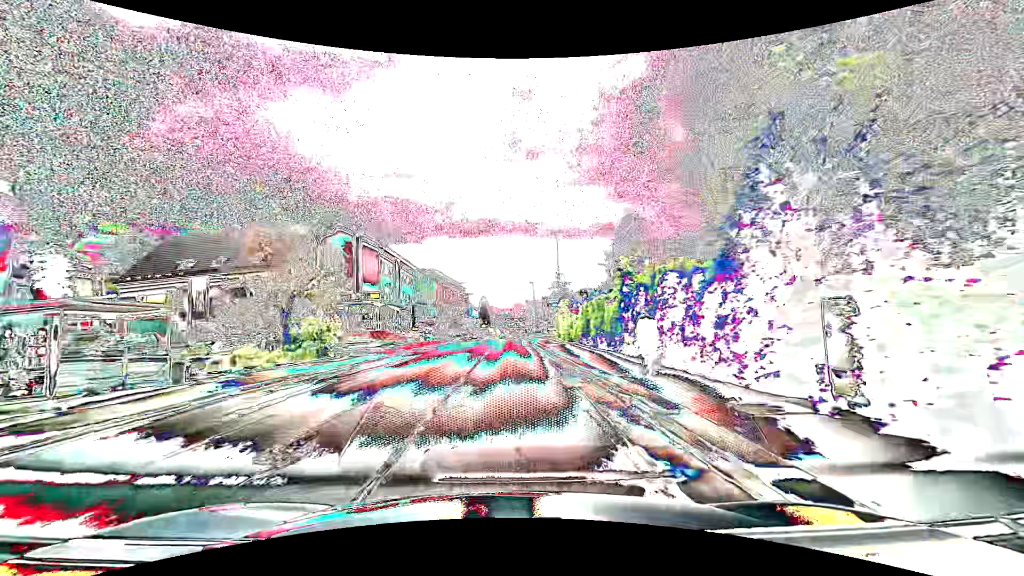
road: tertiary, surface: asphalt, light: Day
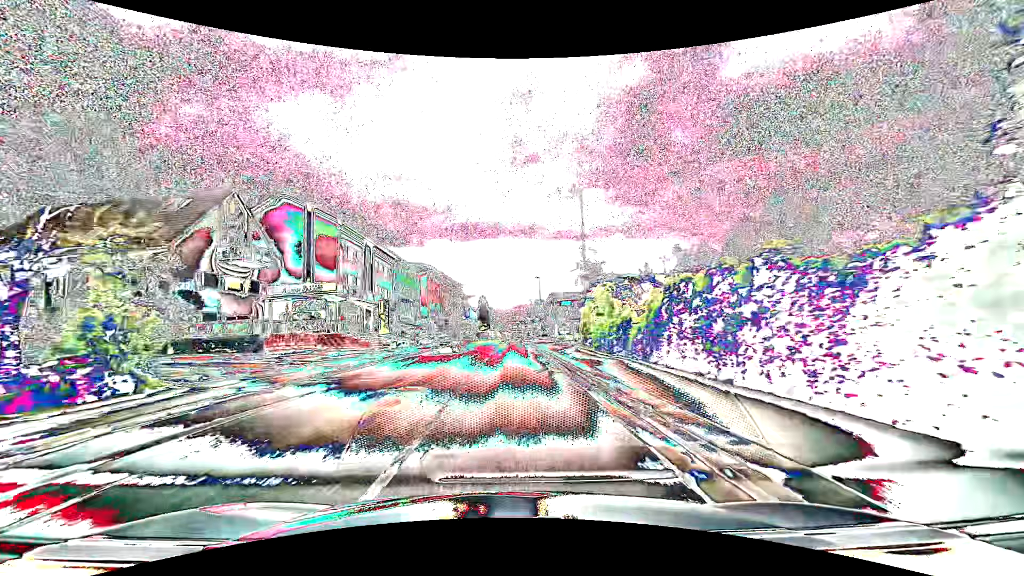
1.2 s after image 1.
(-0.1, +15.1) m; 0°
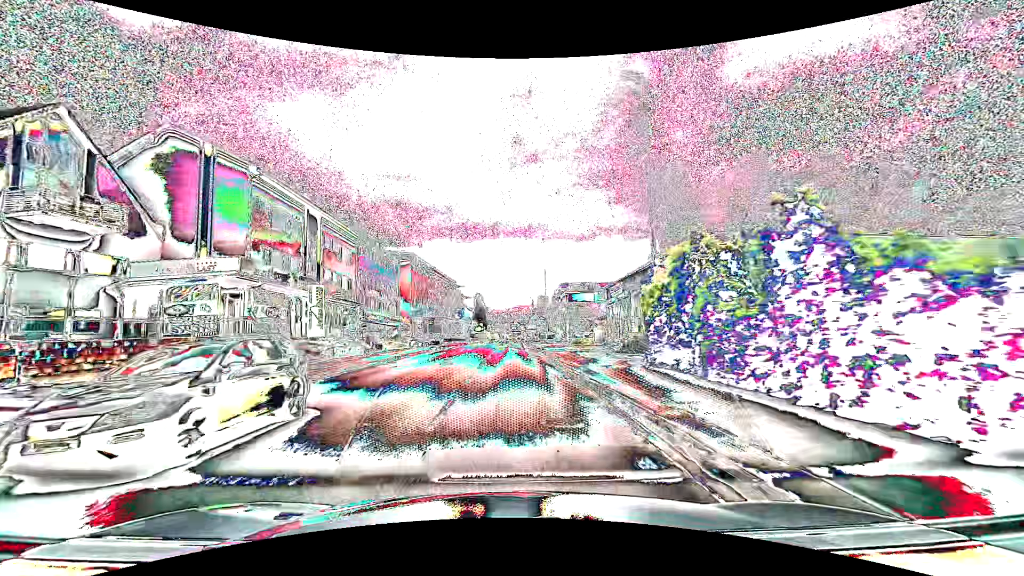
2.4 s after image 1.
(0.0, +15.1) m; 0°
